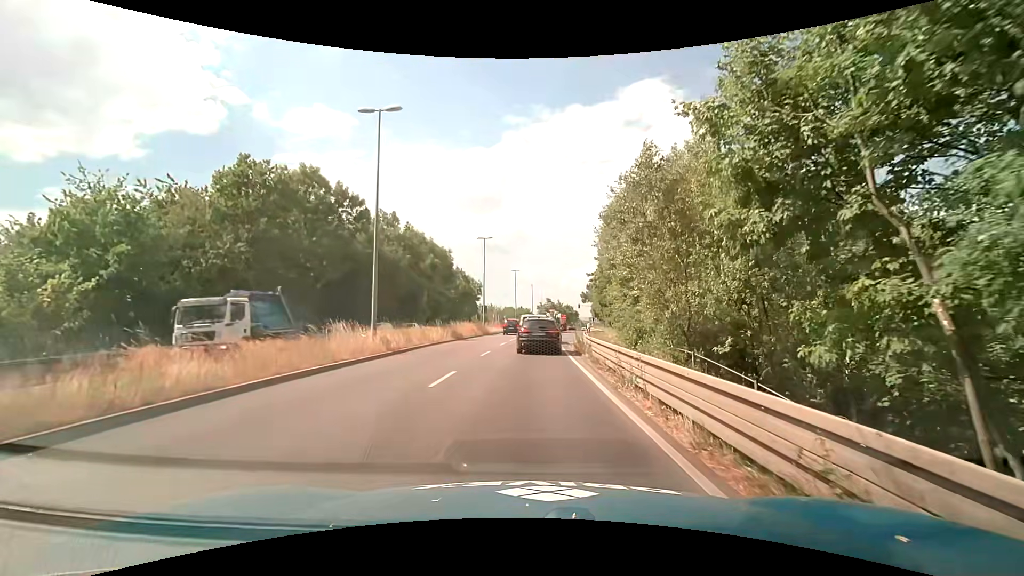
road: primary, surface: asphalt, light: Day
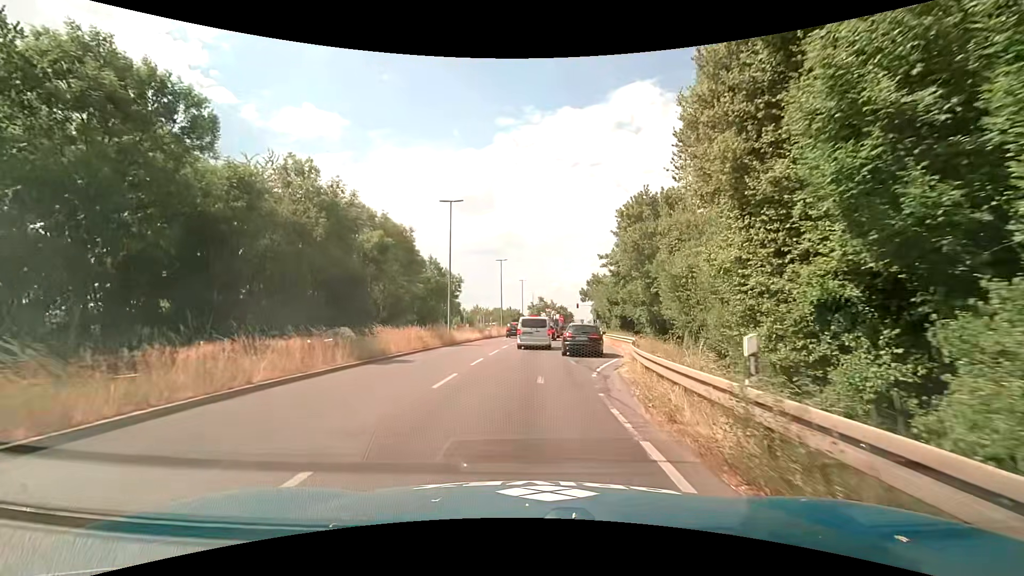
(0.0, +17.8) m; 0°
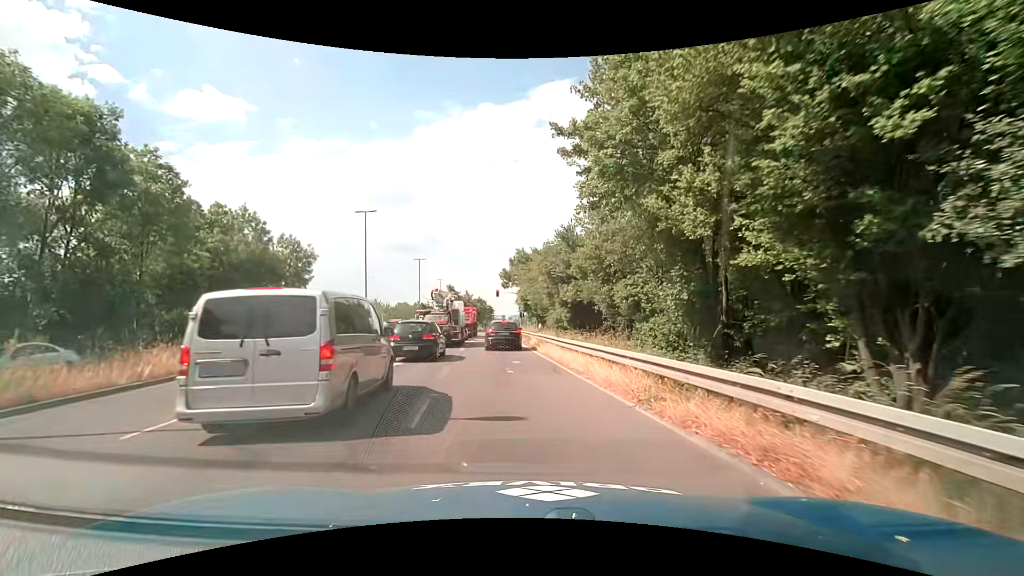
(+2.5, +28.4) m; +9°
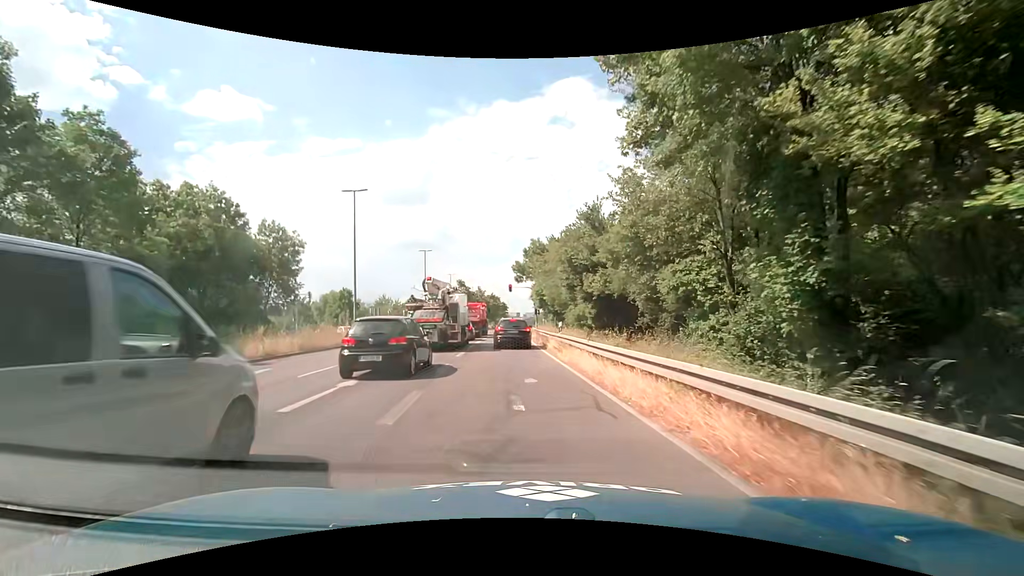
(-0.1, +6.0) m; -2°
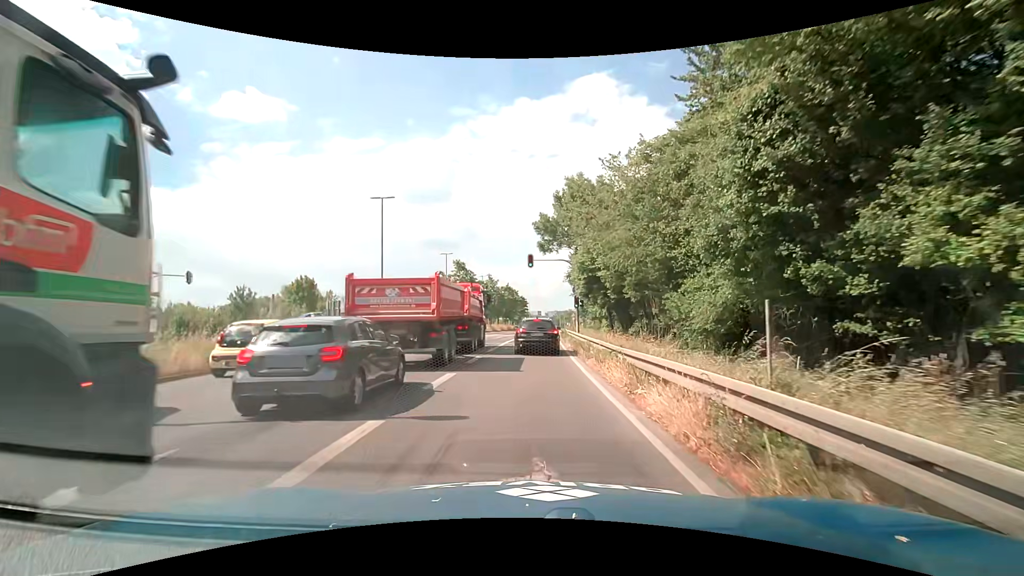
(-0.8, +26.7) m; -3°
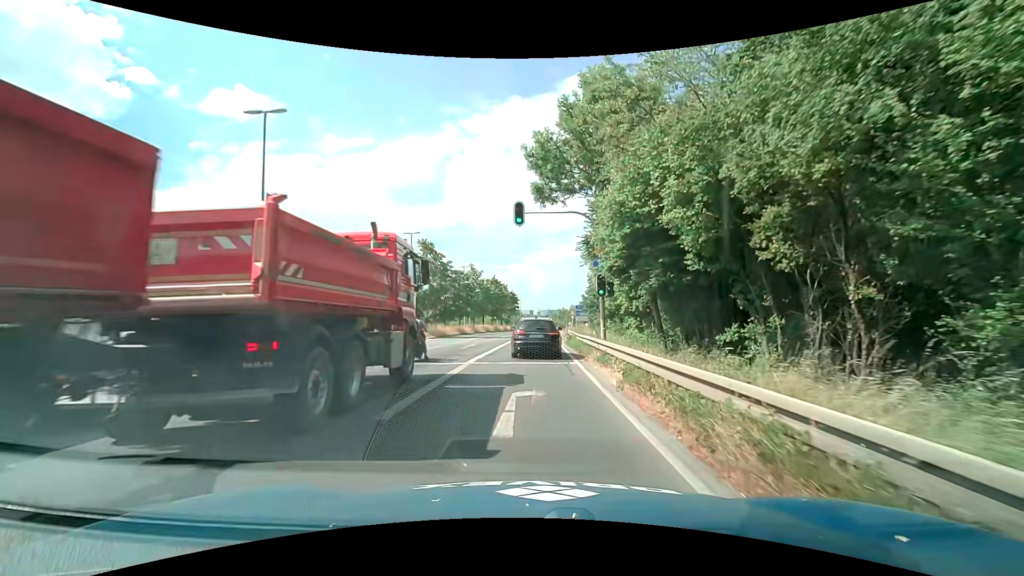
(+0.3, +15.1) m; +3°
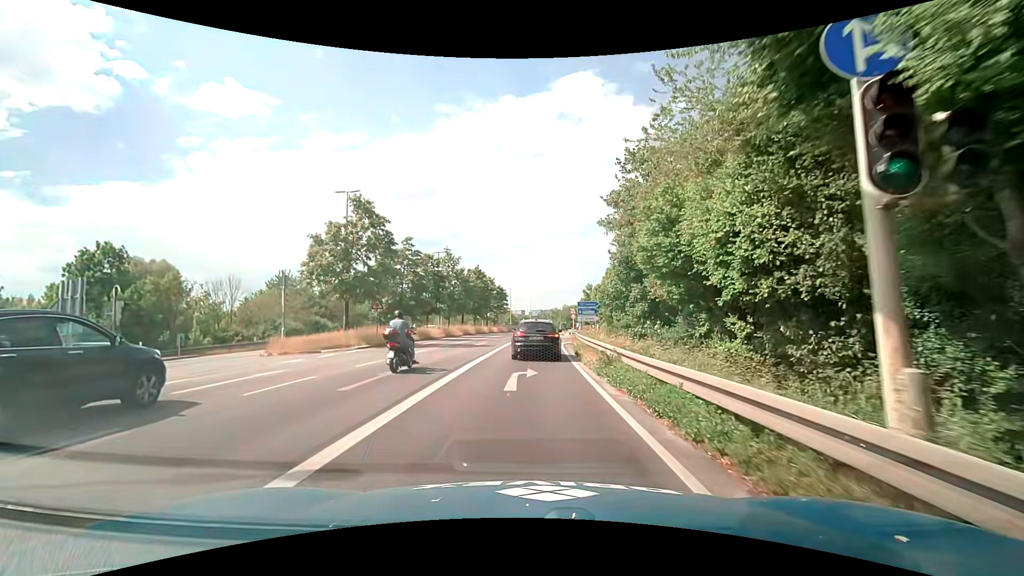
(-0.2, +15.8) m; 0°
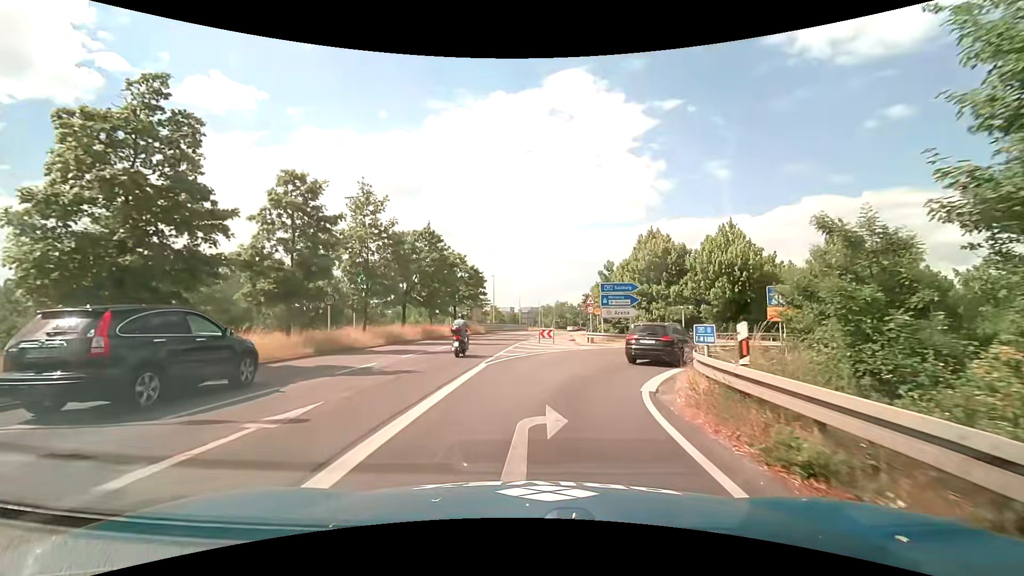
(+0.2, +26.7) m; +1°
(0, +10) (+3, +20) (+9, +28) (+17, +33) (+27, +35) (+37, +35) (+47, +33) (+57, +31) (+67, +29) (+76, +28) m
